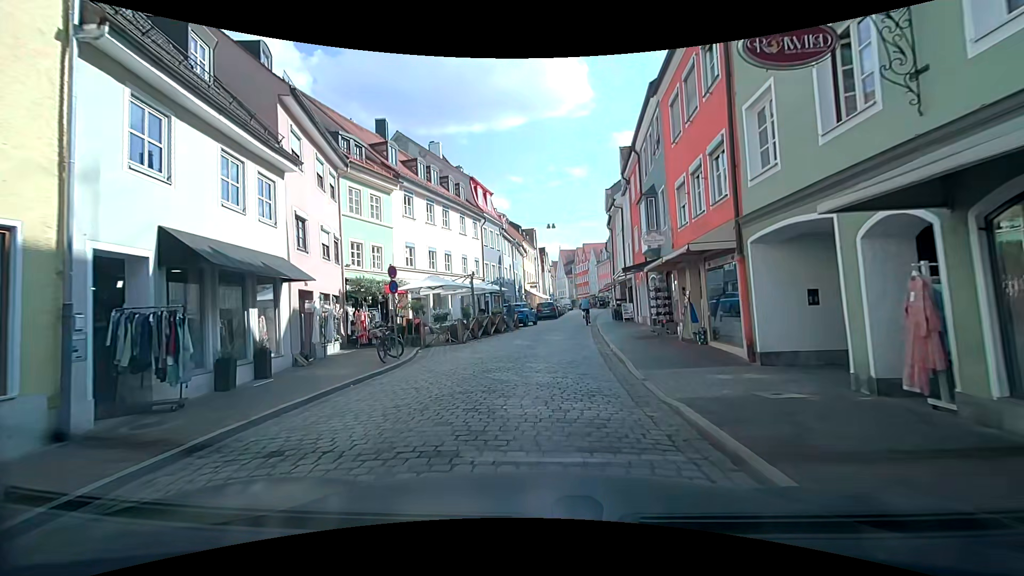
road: residential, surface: sett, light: Day
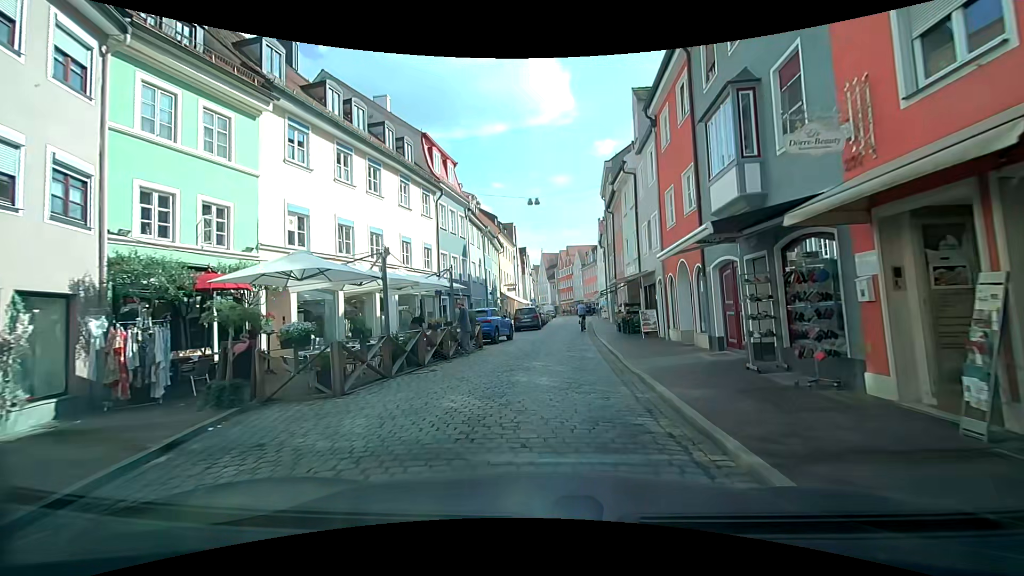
(0.0, +10.6) m; +1°
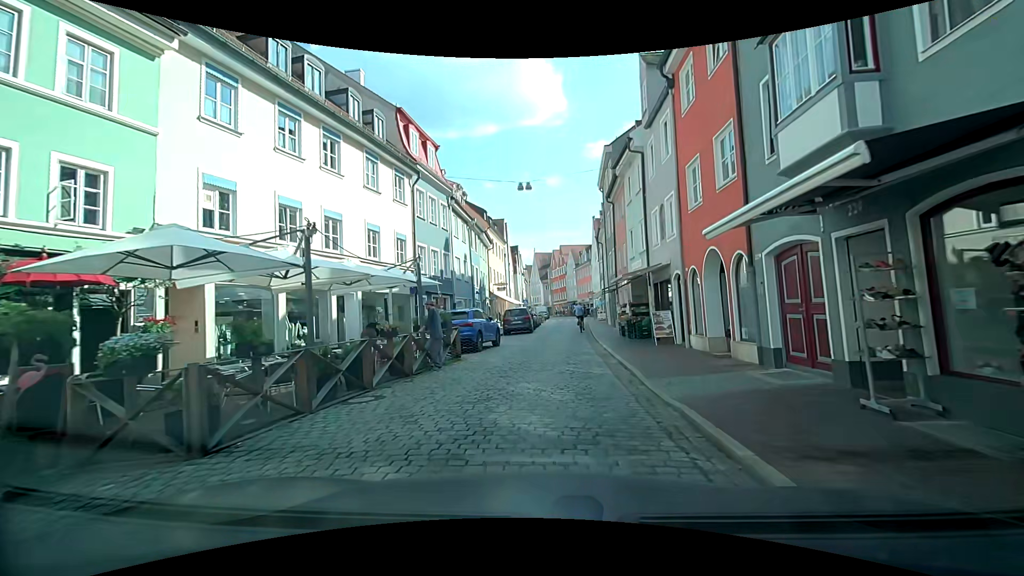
(+0.1, +3.6) m; -1°
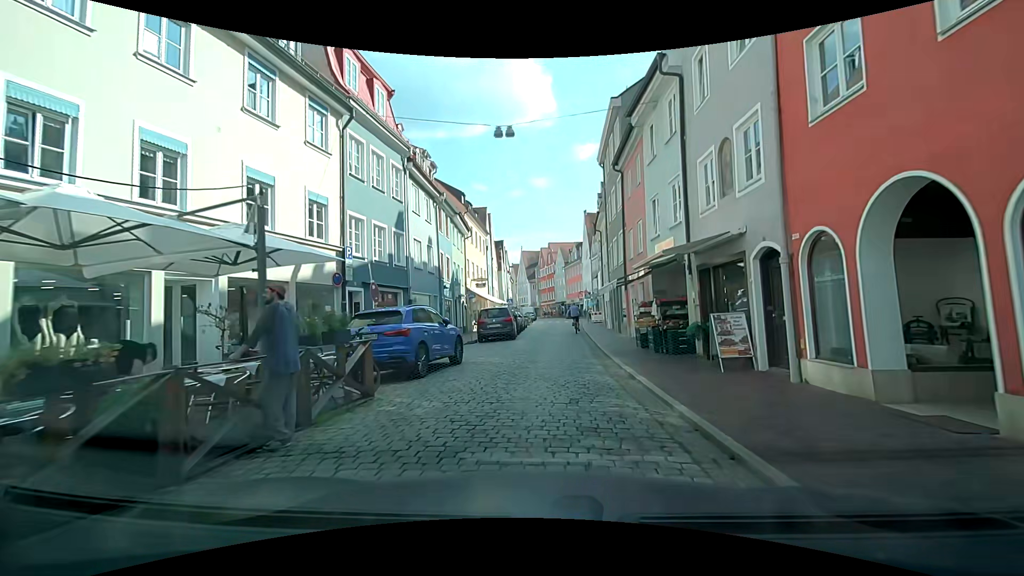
(+0.3, +7.1) m; +4°
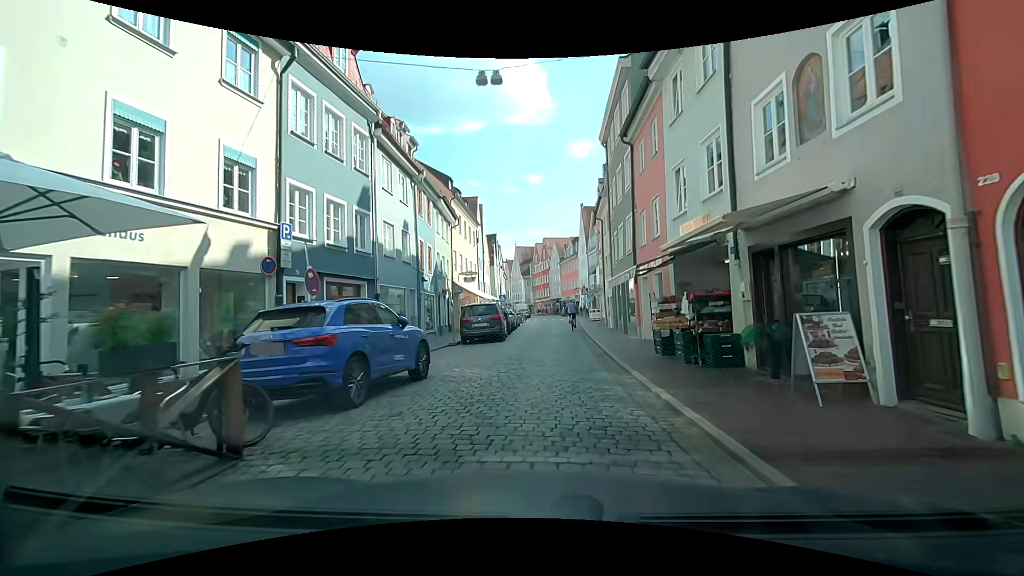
(0.0, +3.5) m; 0°
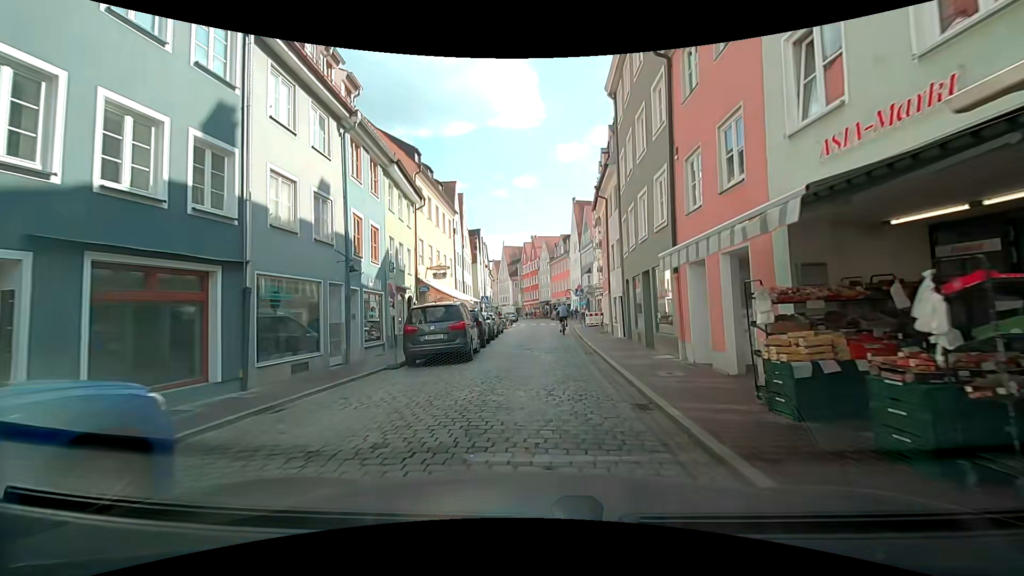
(+0.2, +7.1) m; +2°
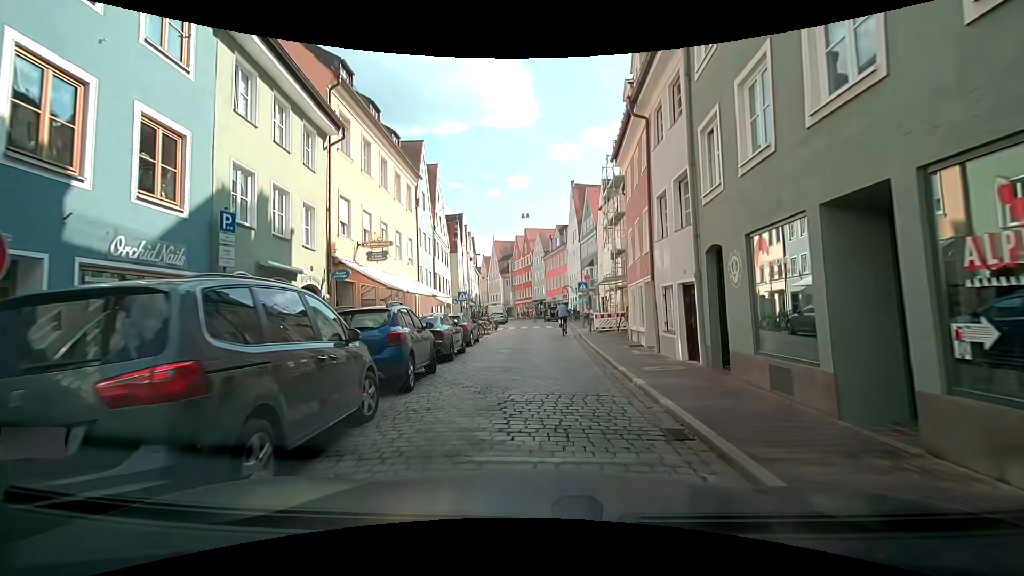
(0.0, +10.5) m; -1°
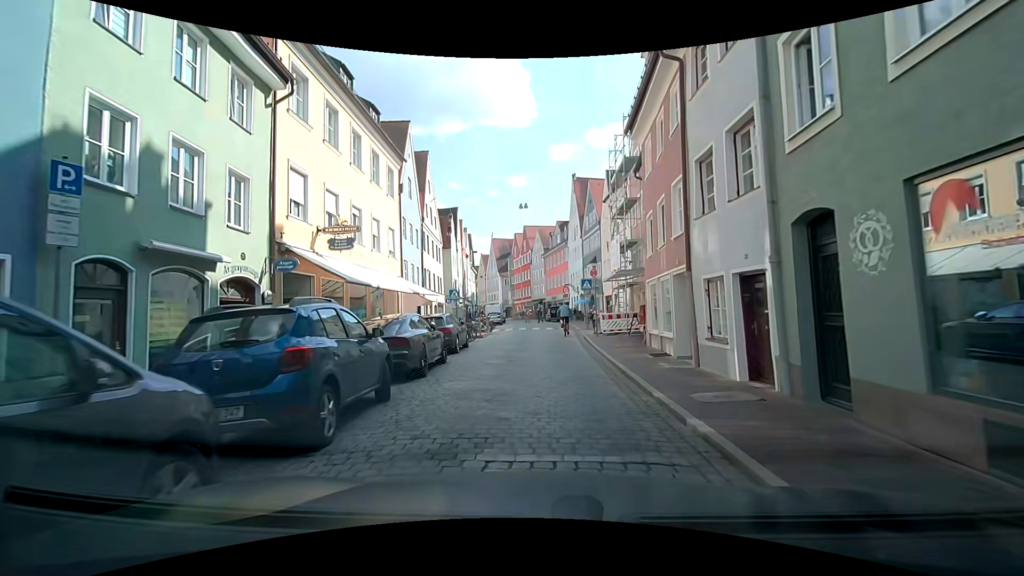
(+0.1, +3.5) m; +1°
